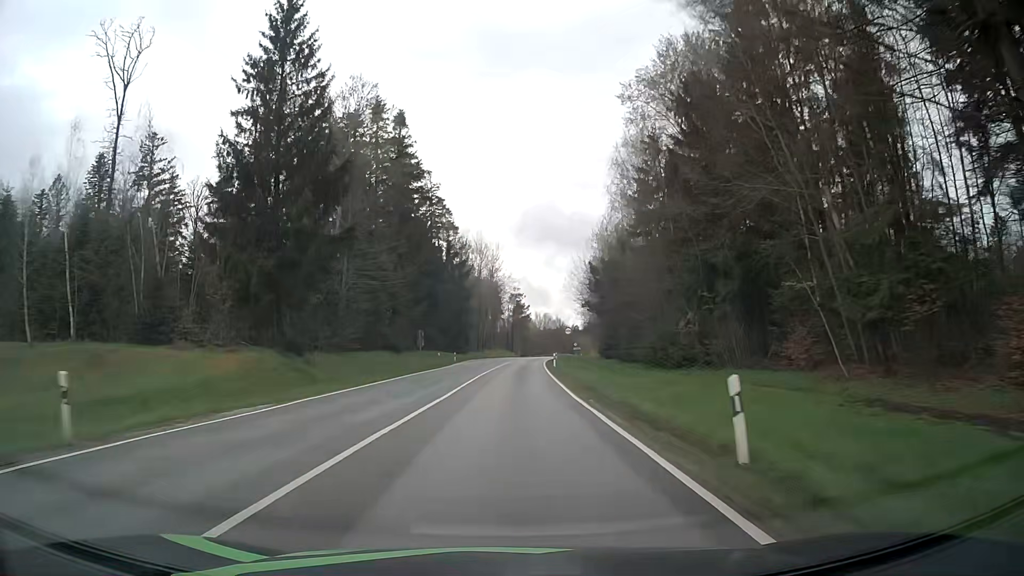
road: secondary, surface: asphalt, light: Day
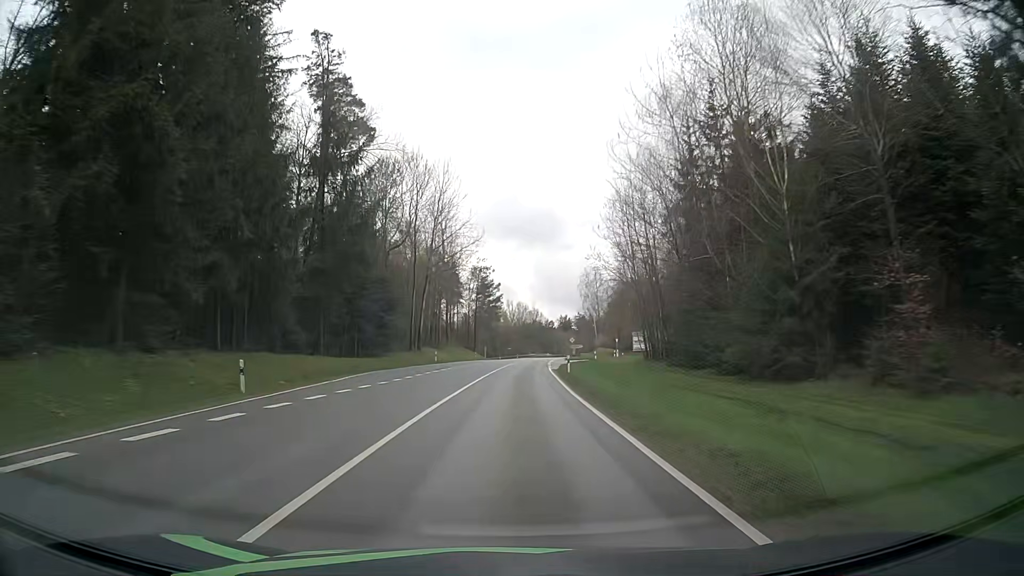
(+1.5, +56.3) m; +3°
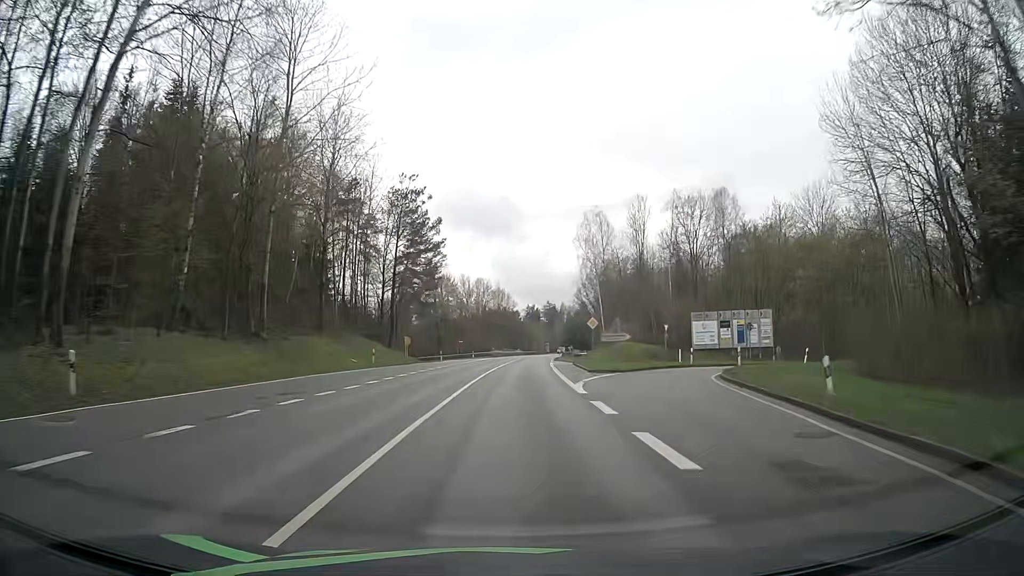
(+1.6, +56.8) m; +3°
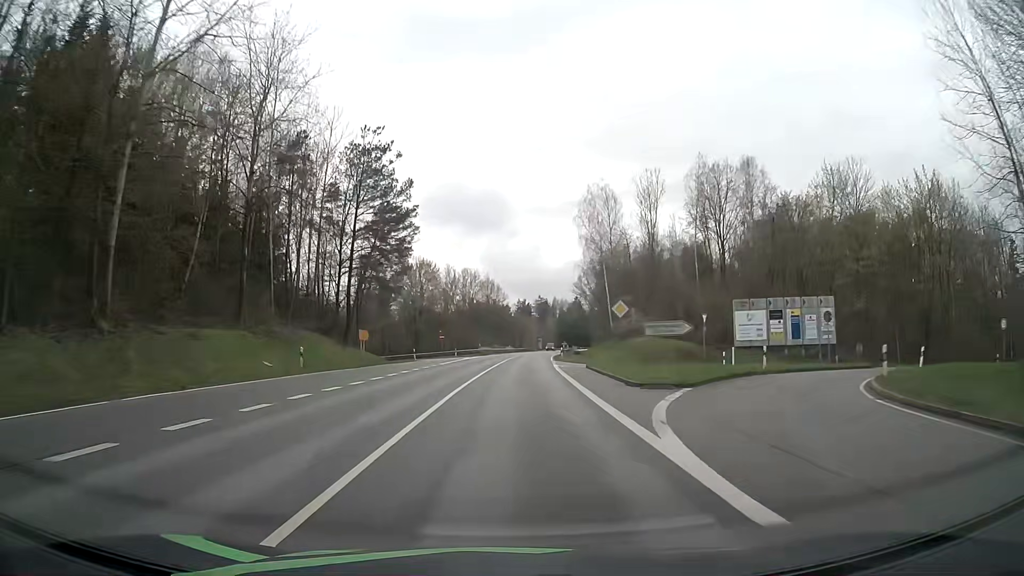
(+0.1, +14.2) m; +1°
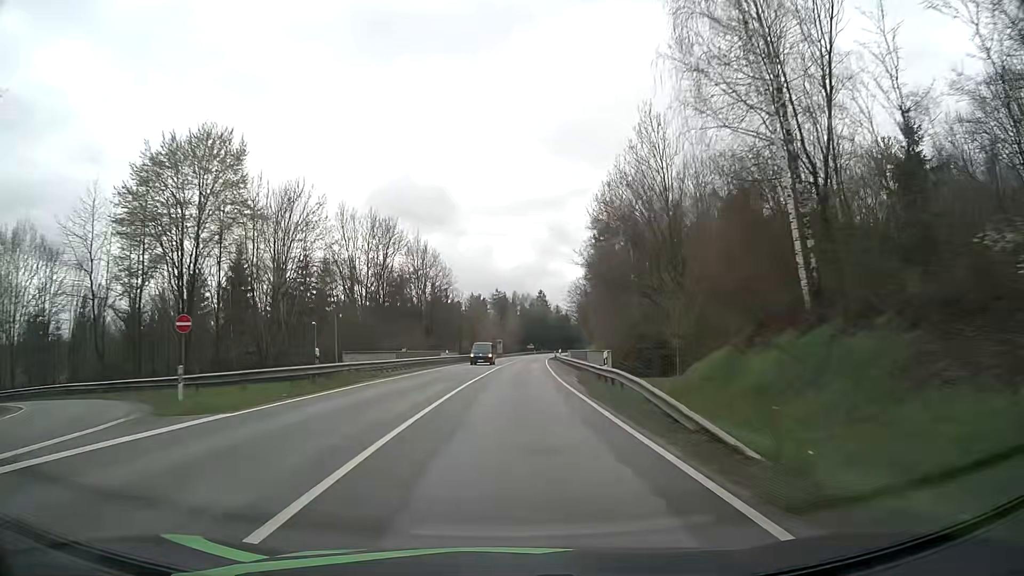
(+1.9, +57.1) m; +4°
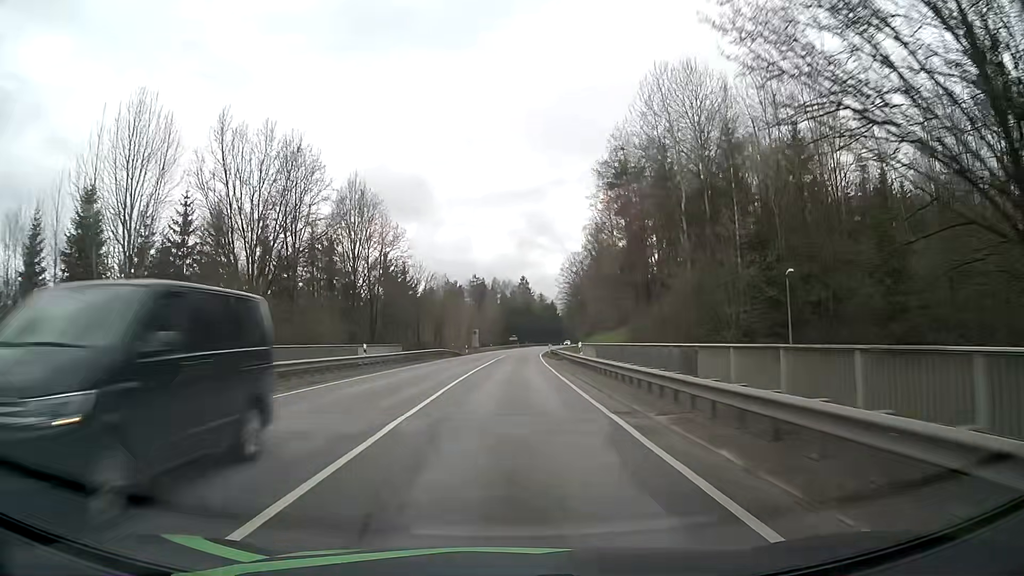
(+0.4, +28.6) m; +2°
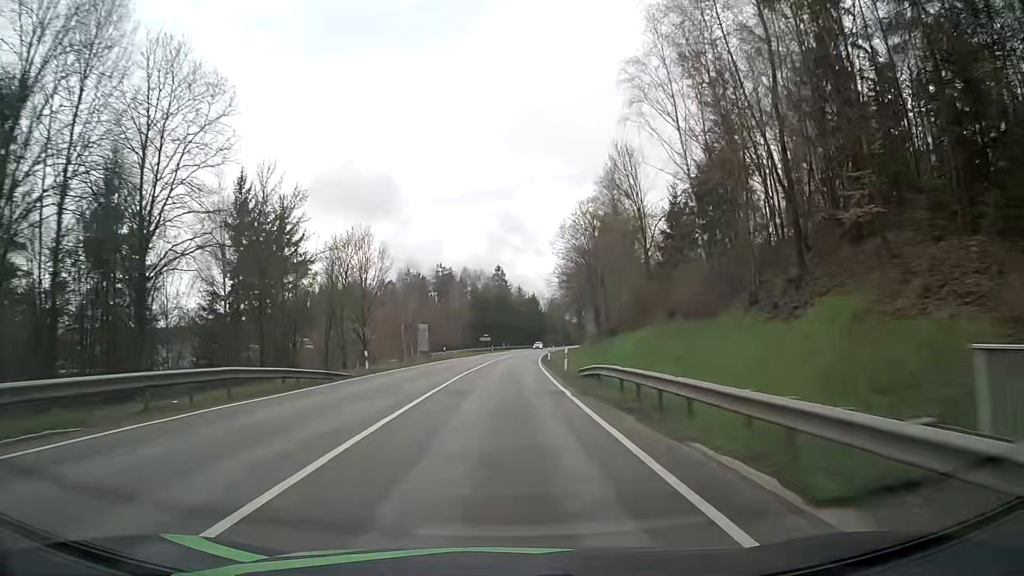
(+0.8, +42.6) m; +2°
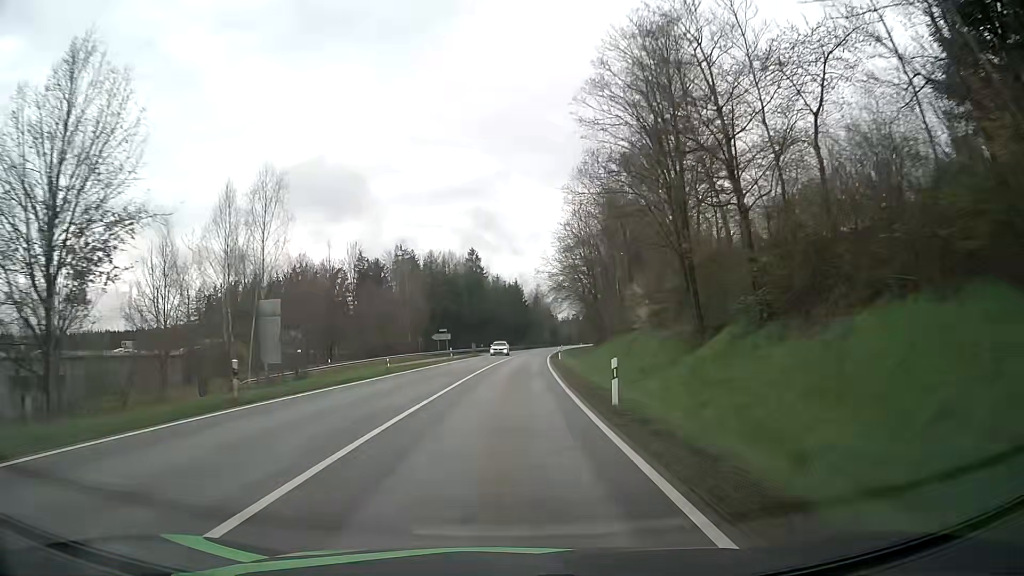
(+0.5, +42.1) m; +2°
(0, +10) (0, +20) (0, +30) (+1, +40) (+1, +50) (+2, +60) (+3, +70) (+4, +80) (+4, +90) (+5, +100) m
